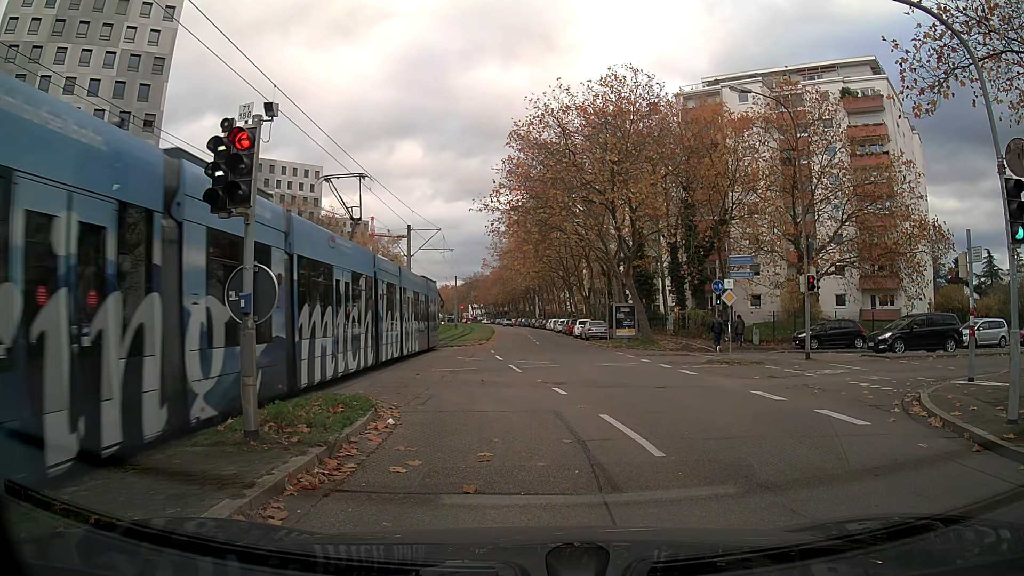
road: tertiary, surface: asphalt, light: Day
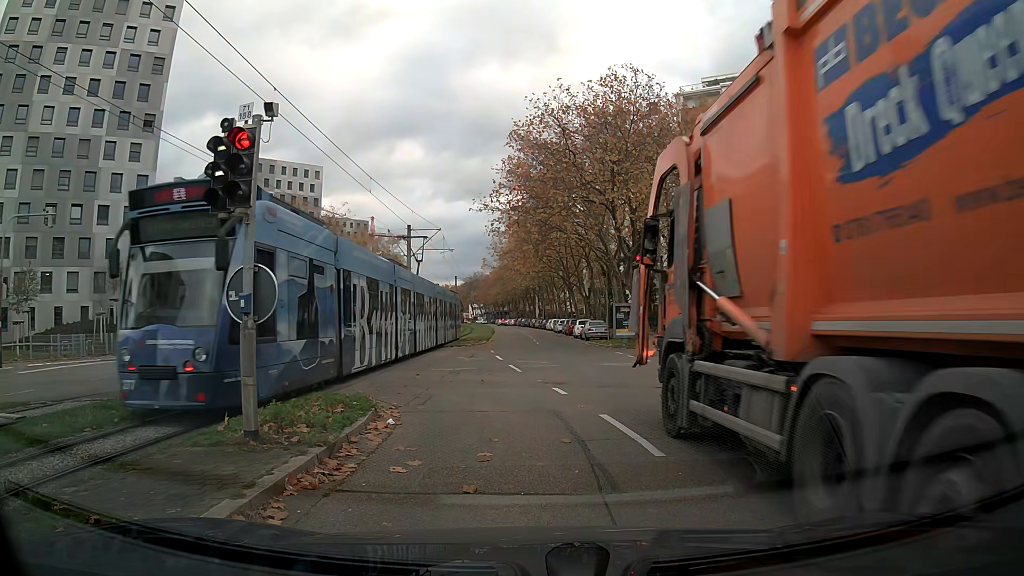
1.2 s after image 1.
(0.0, 0.0) m; 0°
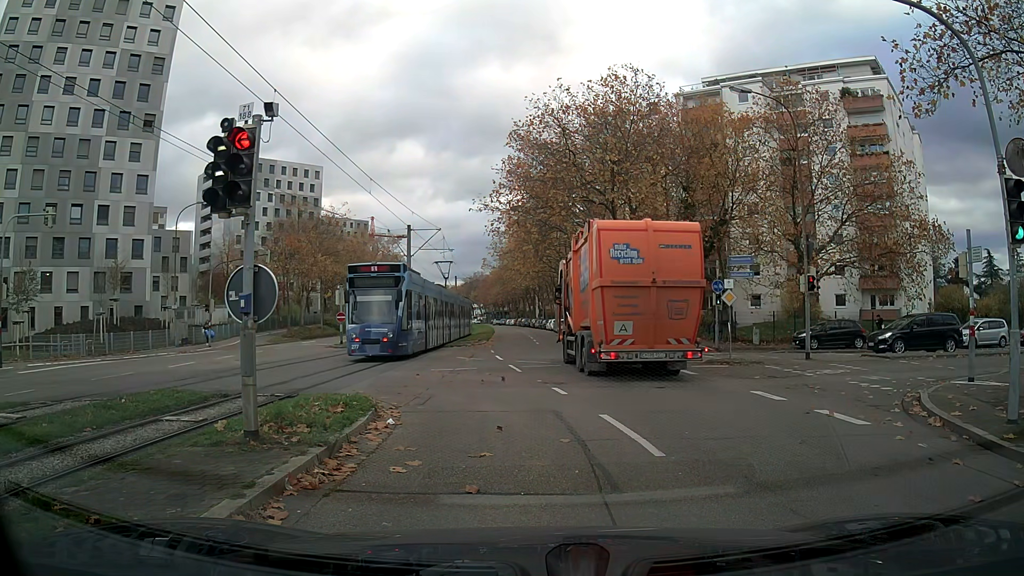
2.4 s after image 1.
(0.0, 0.0) m; 0°
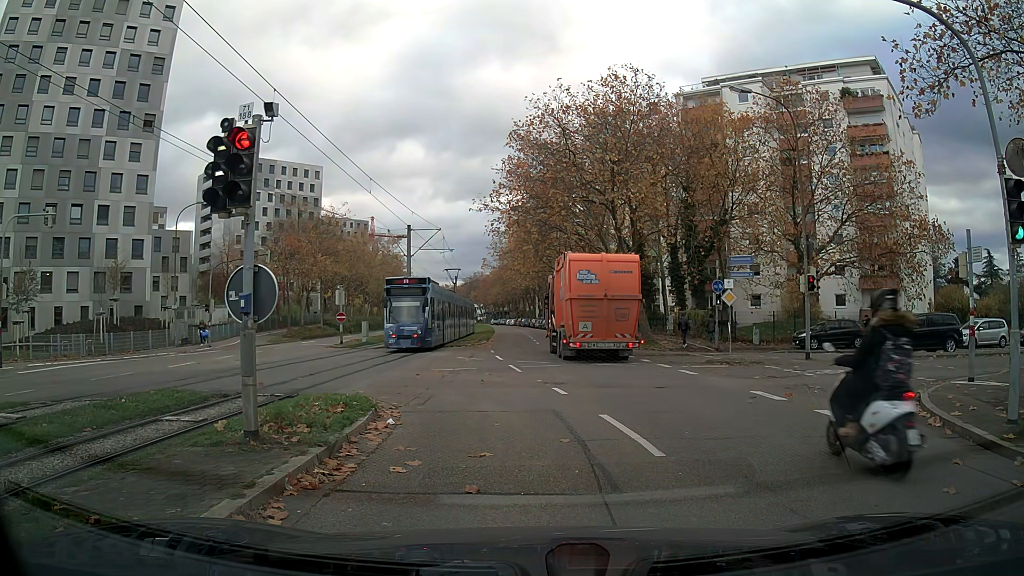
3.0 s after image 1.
(0.0, 0.0) m; 0°
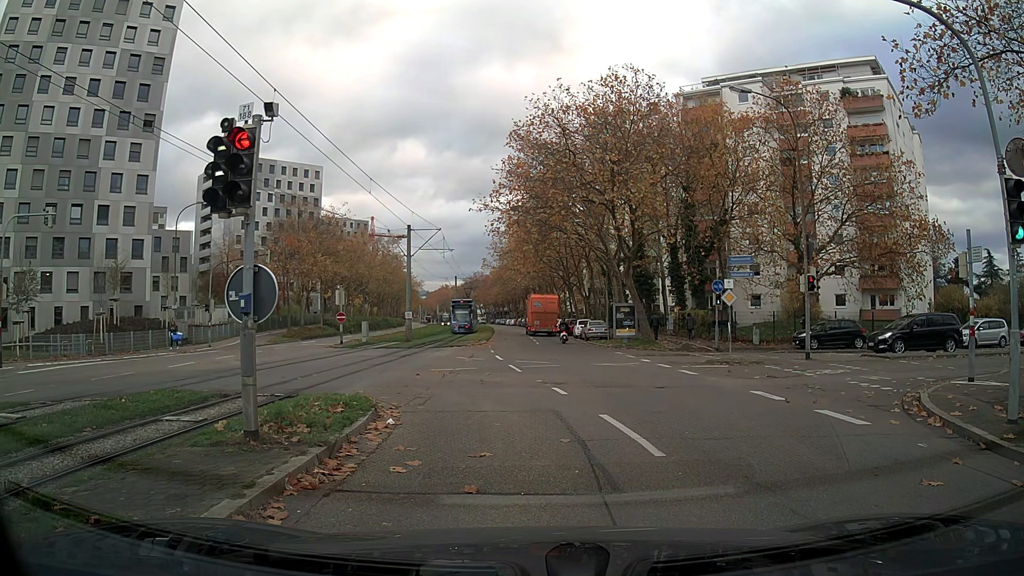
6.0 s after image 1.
(0.0, 0.0) m; 0°
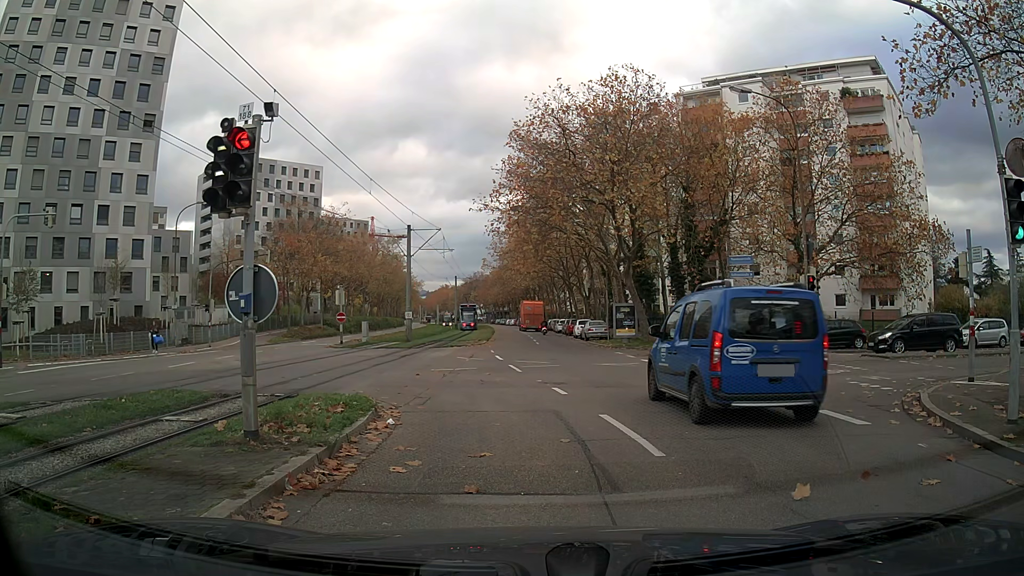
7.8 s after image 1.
(0.0, 0.0) m; 0°
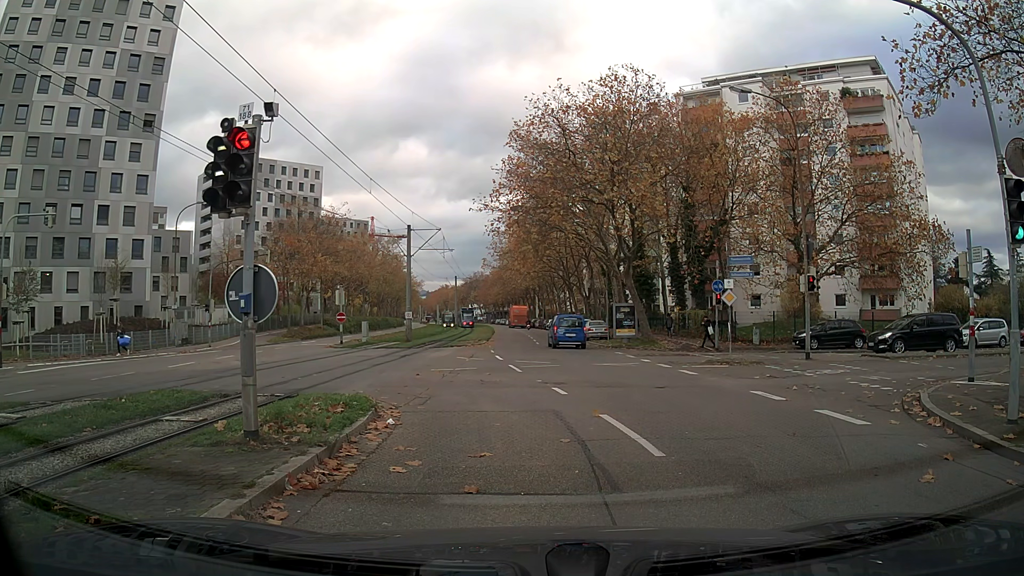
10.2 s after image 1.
(0.0, 0.0) m; 0°
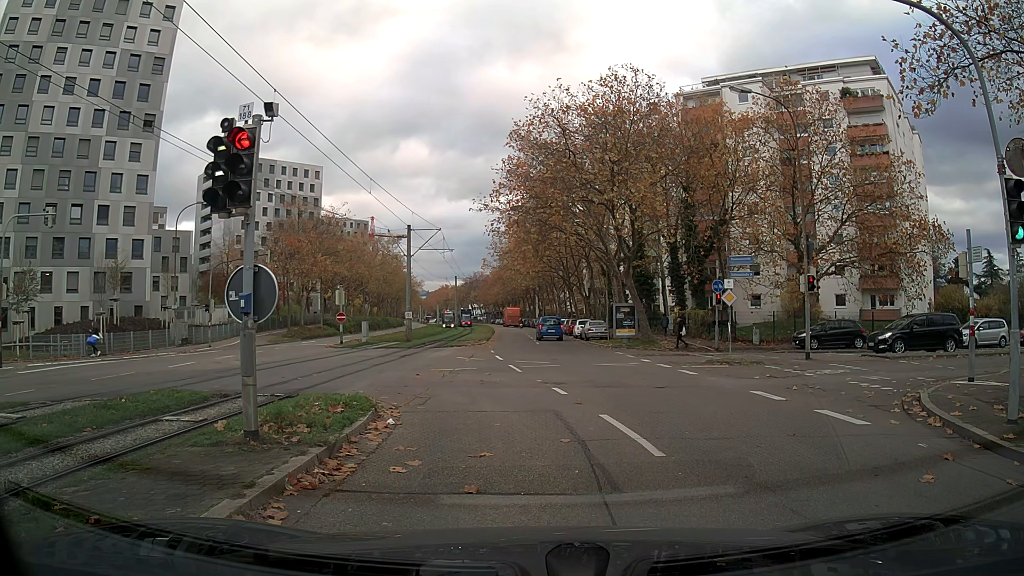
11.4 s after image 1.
(0.0, 0.0) m; 0°
